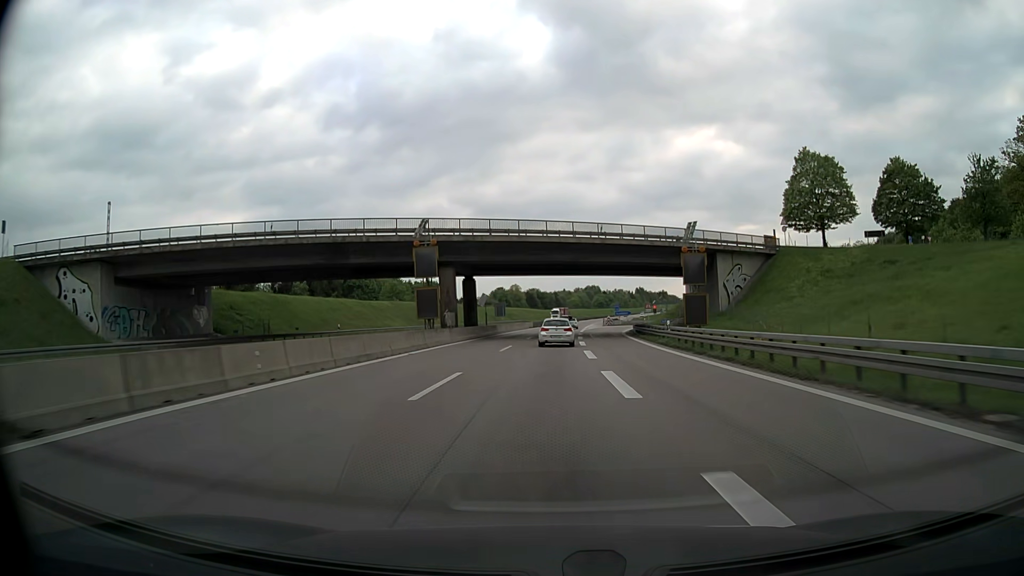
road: motorway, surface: asphalt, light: Day
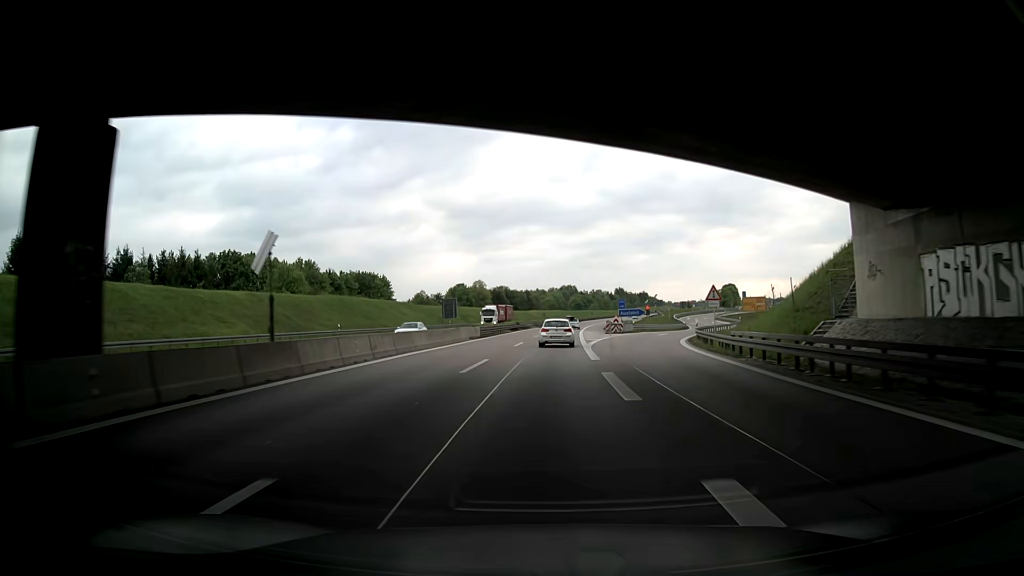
(+0.9, +48.3) m; +2°
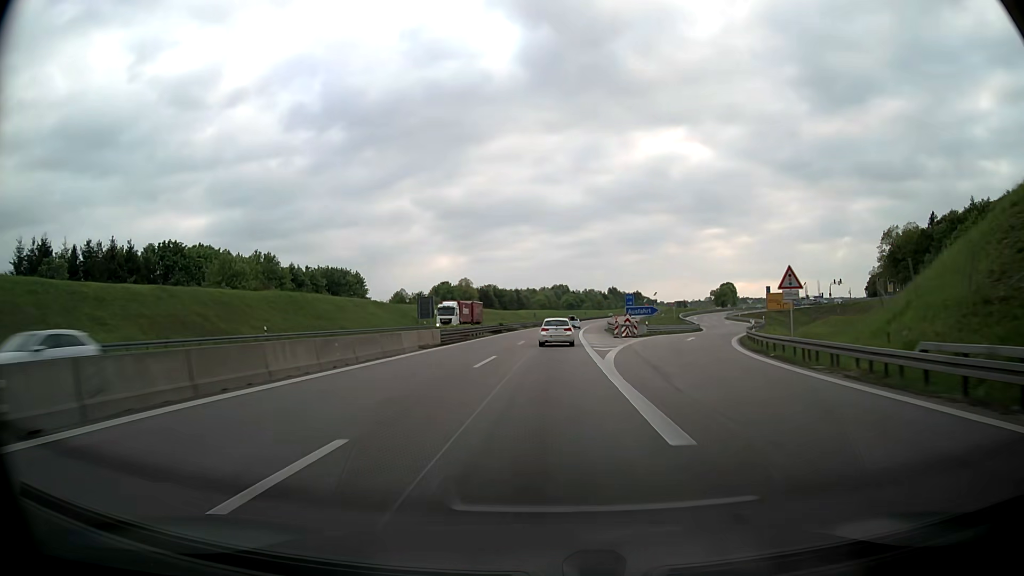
(+0.2, +16.2) m; +1°
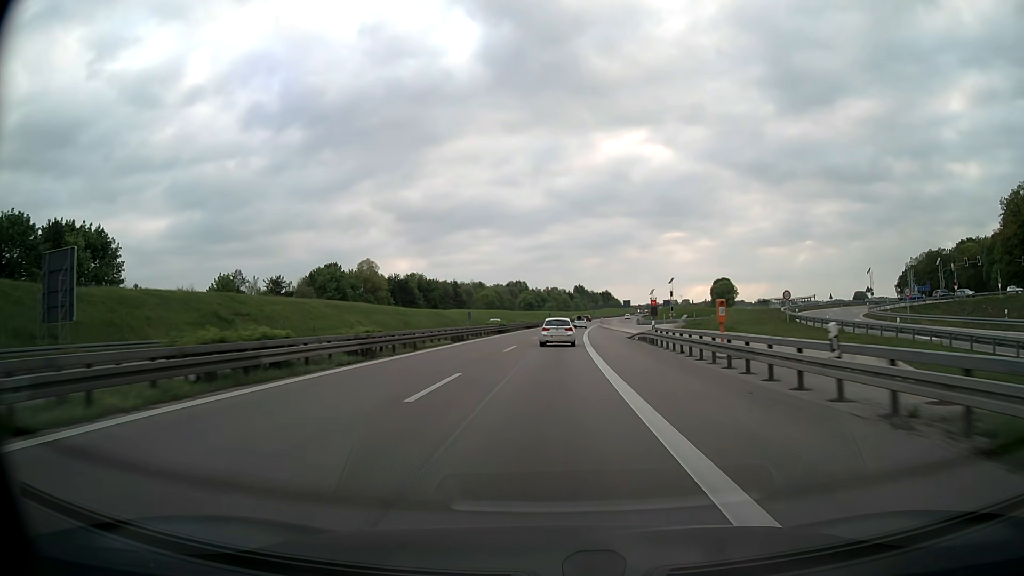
(+3.2, +81.1) m; +4°
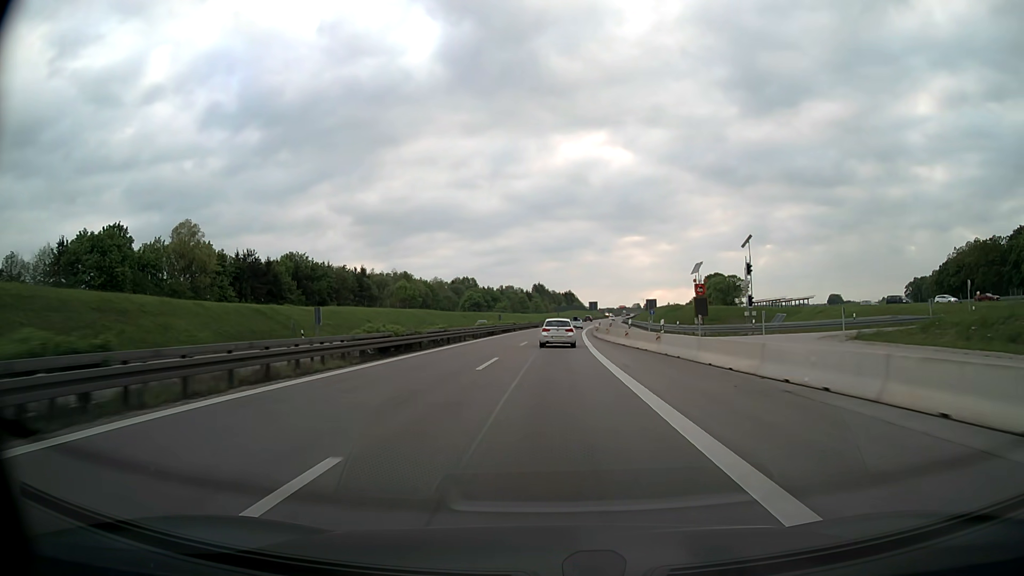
(+2.0, +65.1) m; +4°
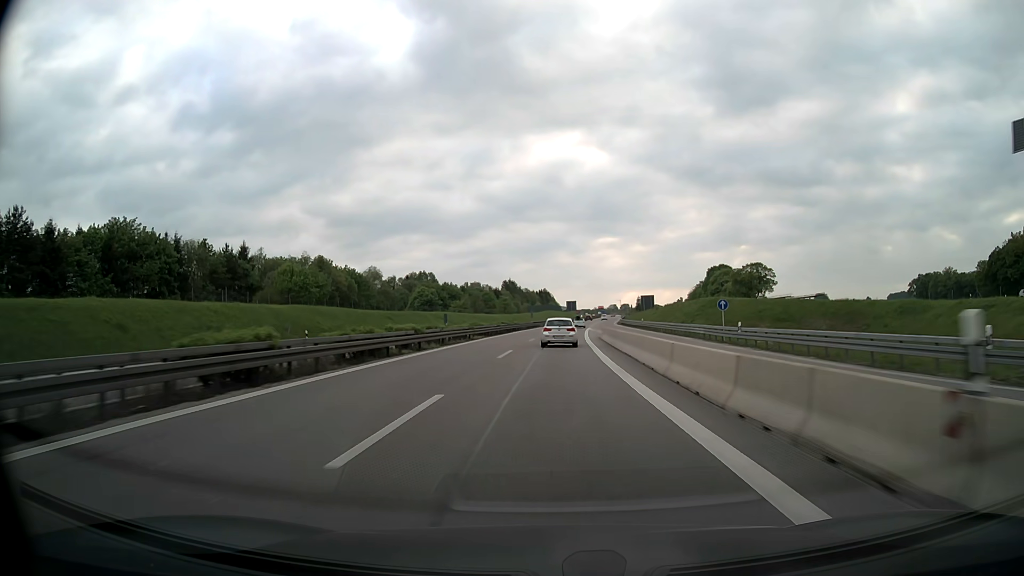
(+1.0, +48.7) m; +2°
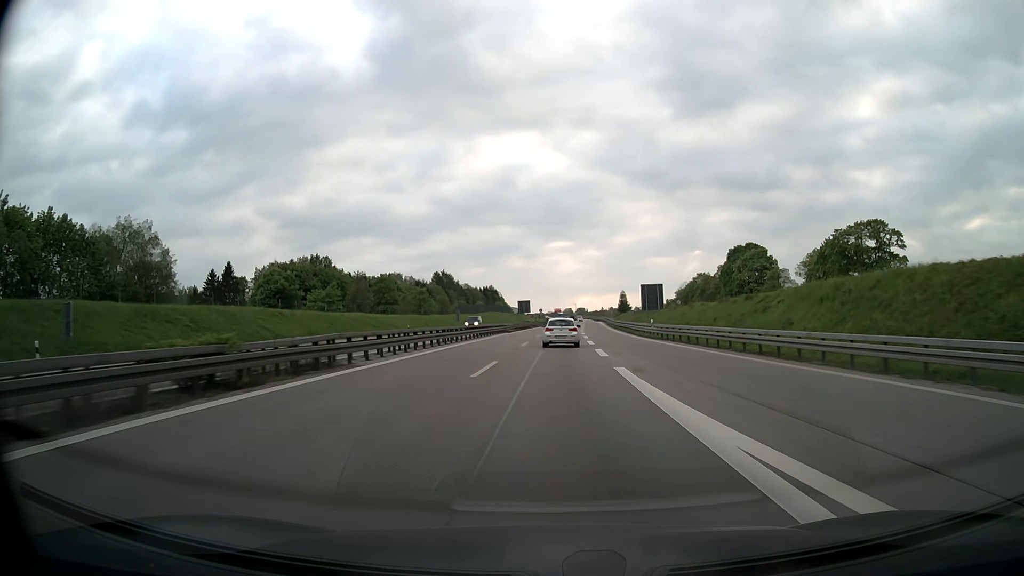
(+2.9, +80.8) m; +4°
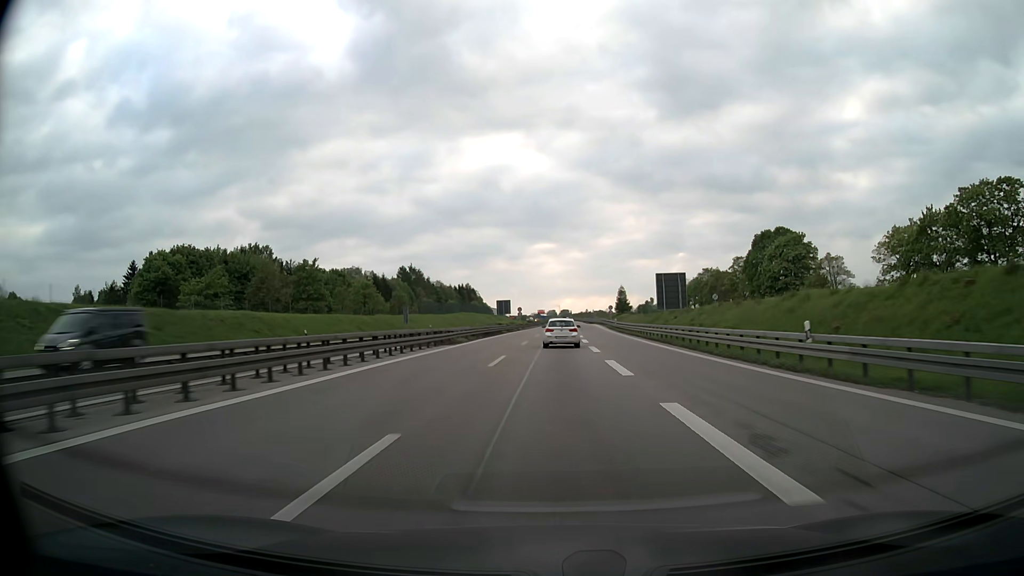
(+0.4, +32.4) m; +1°
(0, +10) (0, +20) (0, +30) (+1, +40) (+1, +50) (+1, +60) (+2, +70) (+2, +80) (+2, +90) (+3, +100) m
